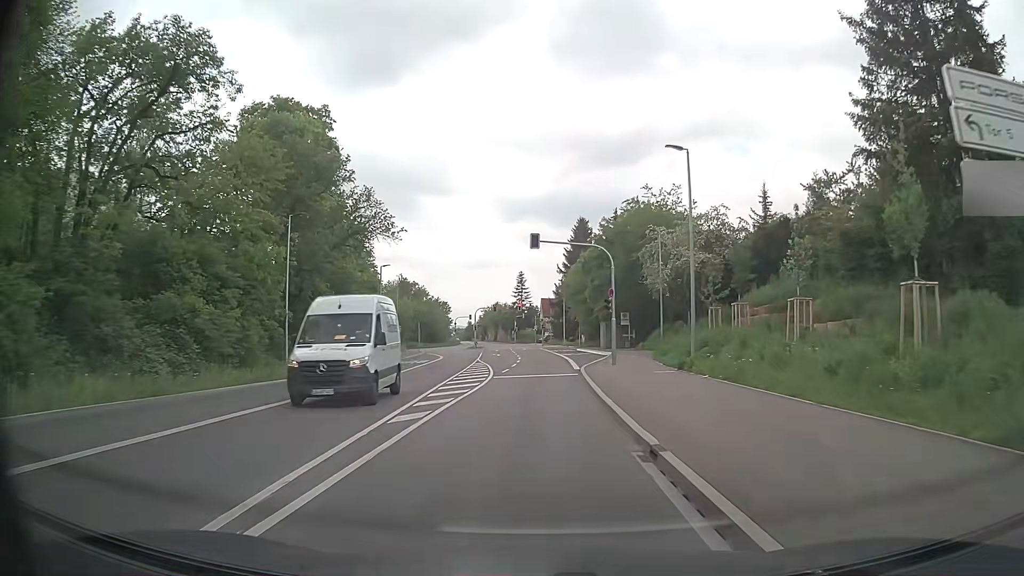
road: secondary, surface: asphalt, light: Day
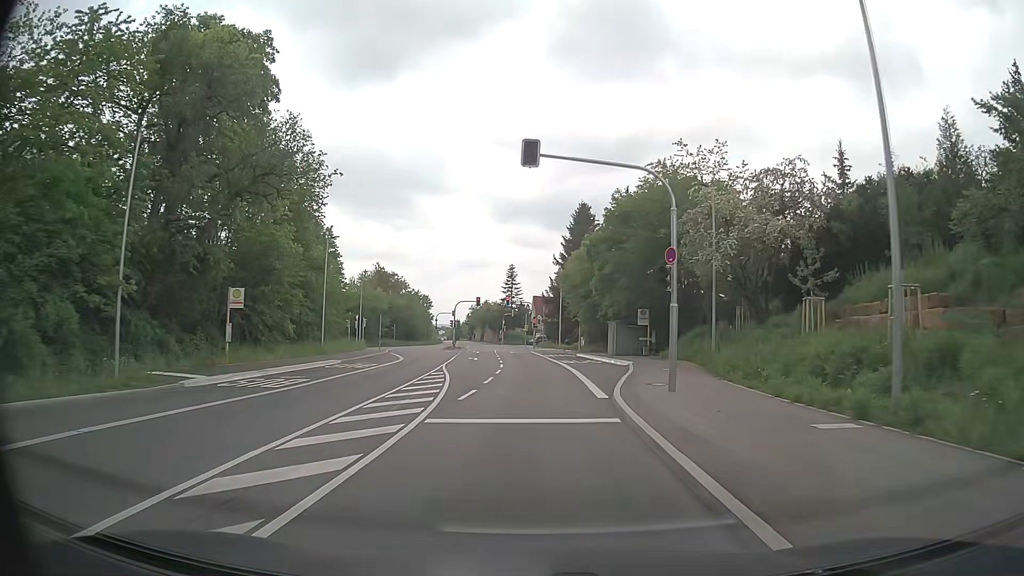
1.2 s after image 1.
(+0.1, +14.8) m; +1°
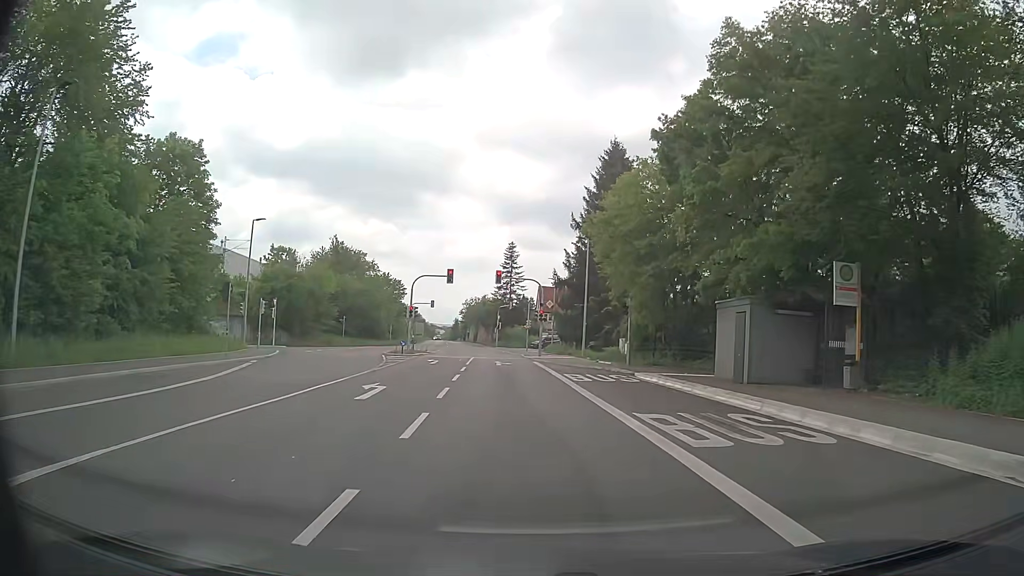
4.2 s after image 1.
(+0.1, +30.7) m; 0°
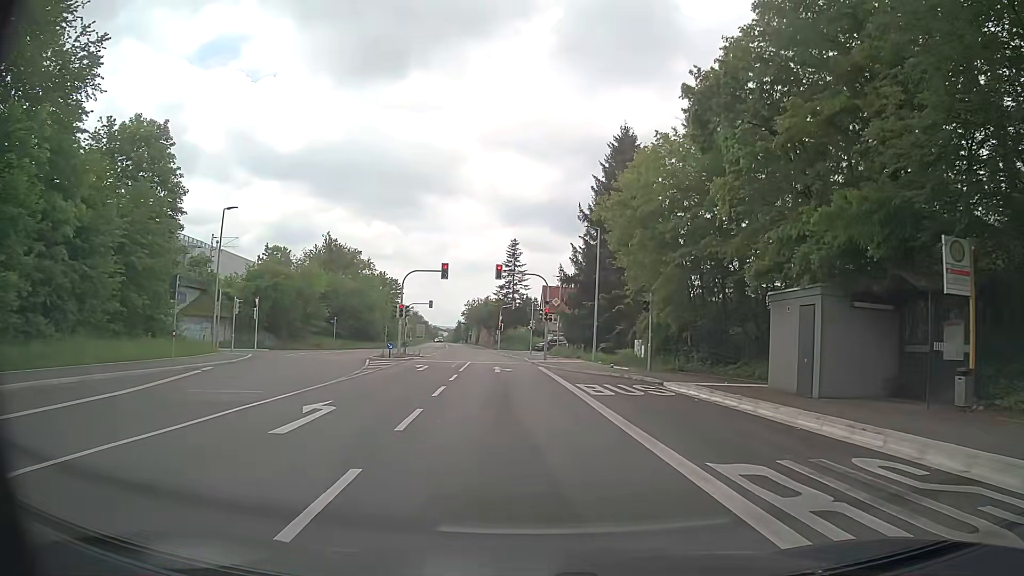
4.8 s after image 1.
(0.0, +5.0) m; 0°
